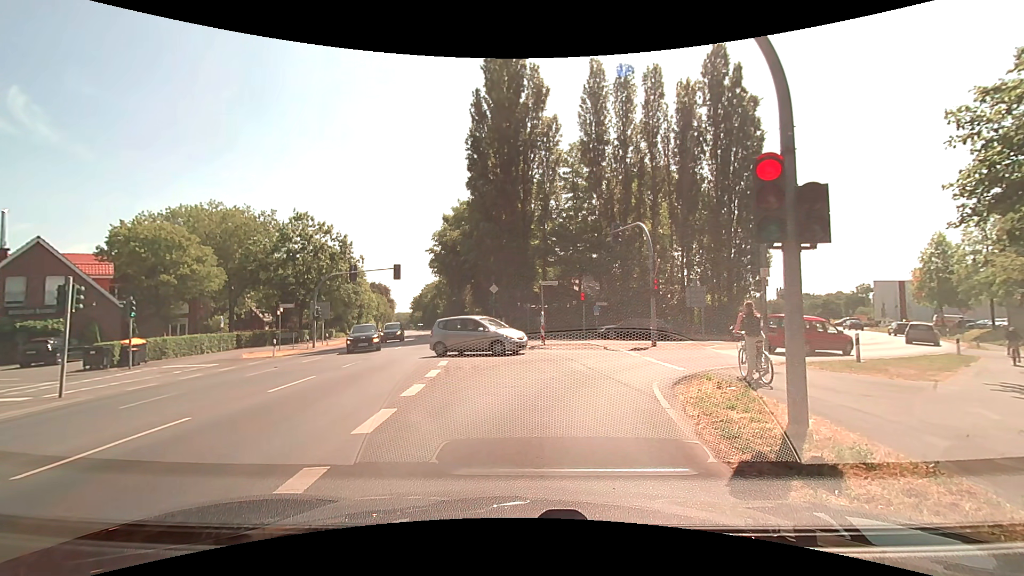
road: secondary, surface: asphalt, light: Day
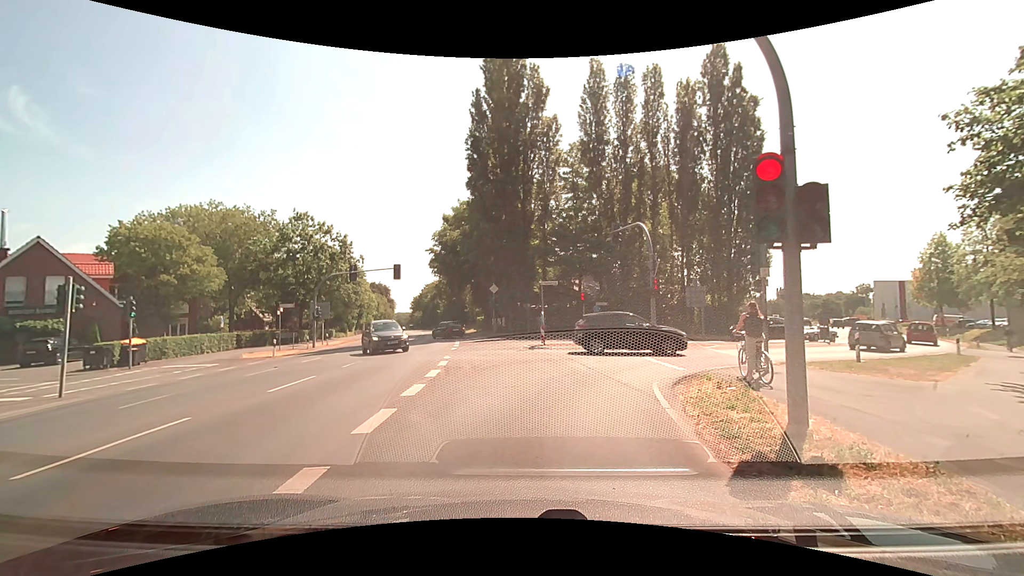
(0.0, 0.0) m; 0°
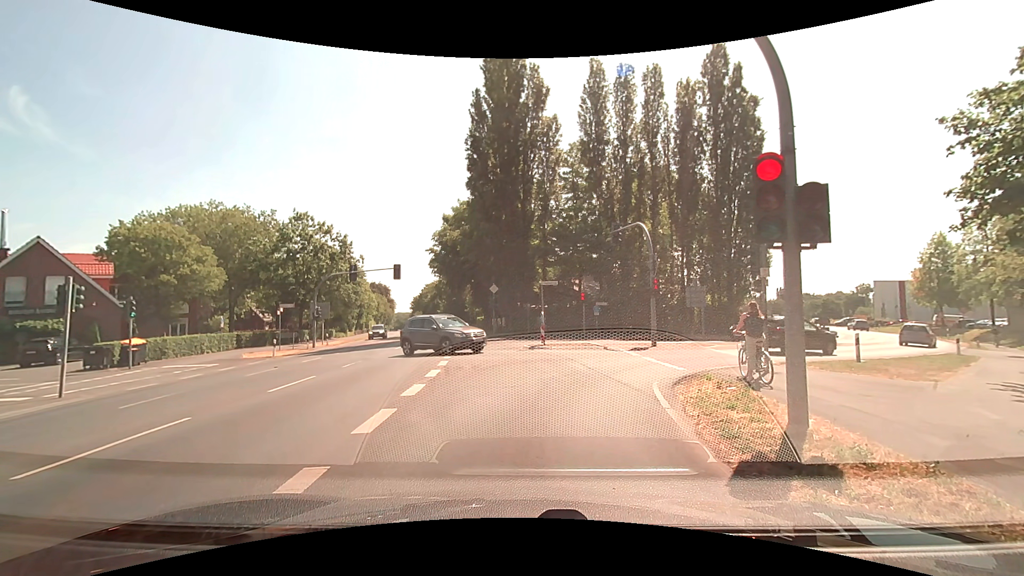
(0.0, 0.0) m; 0°
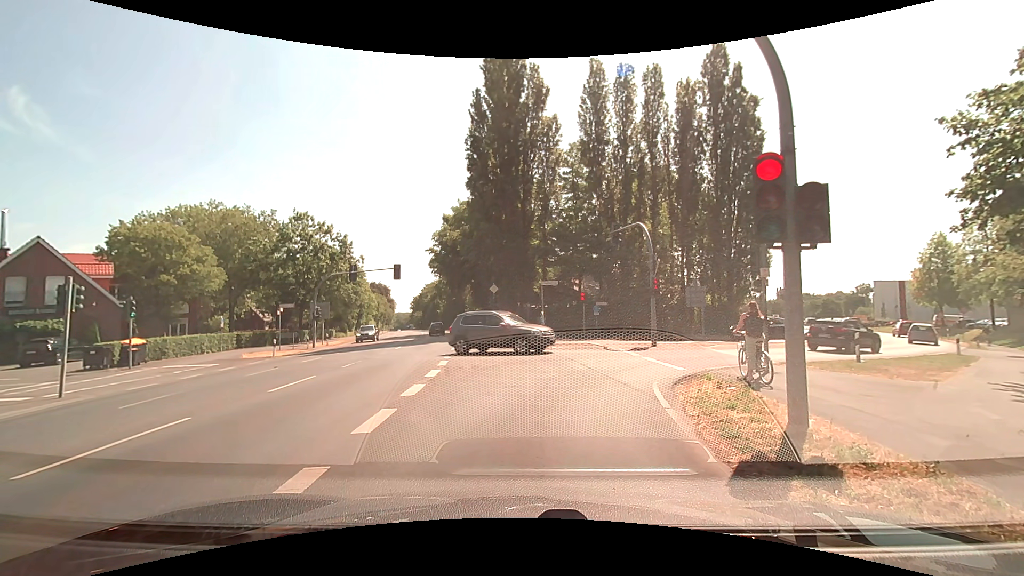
(0.0, 0.0) m; 0°
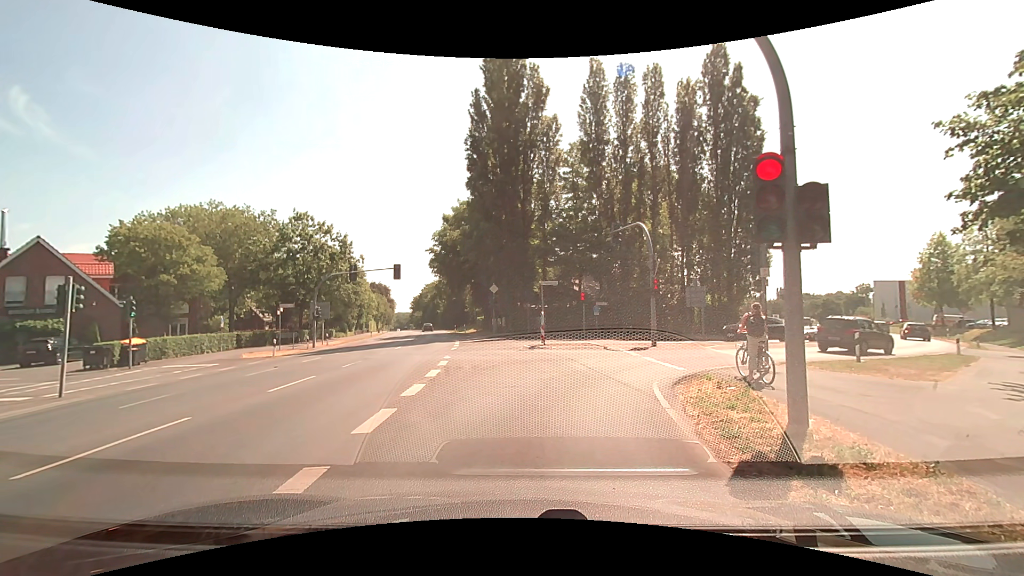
(0.0, 0.0) m; 0°
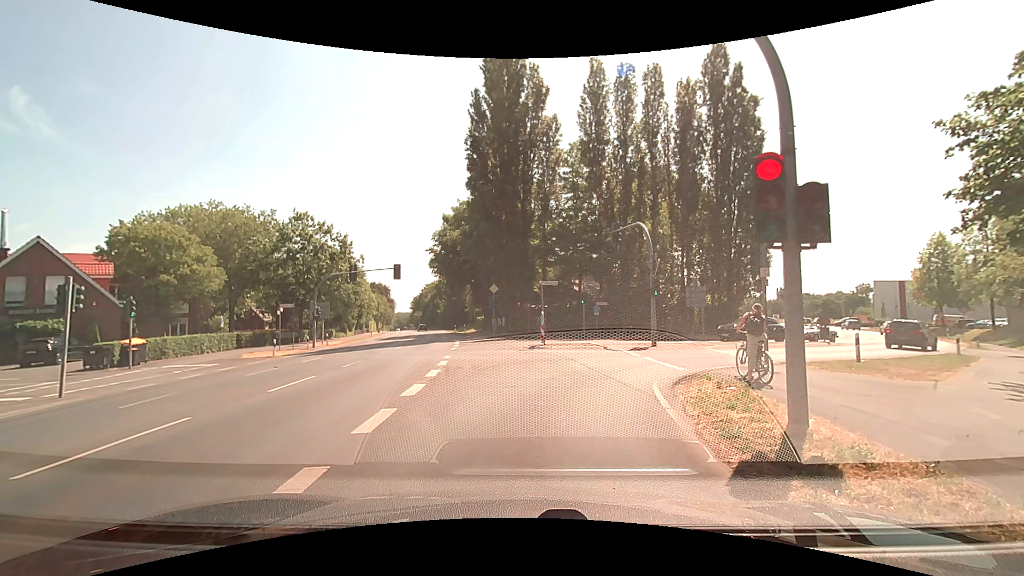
(0.0, 0.0) m; 0°
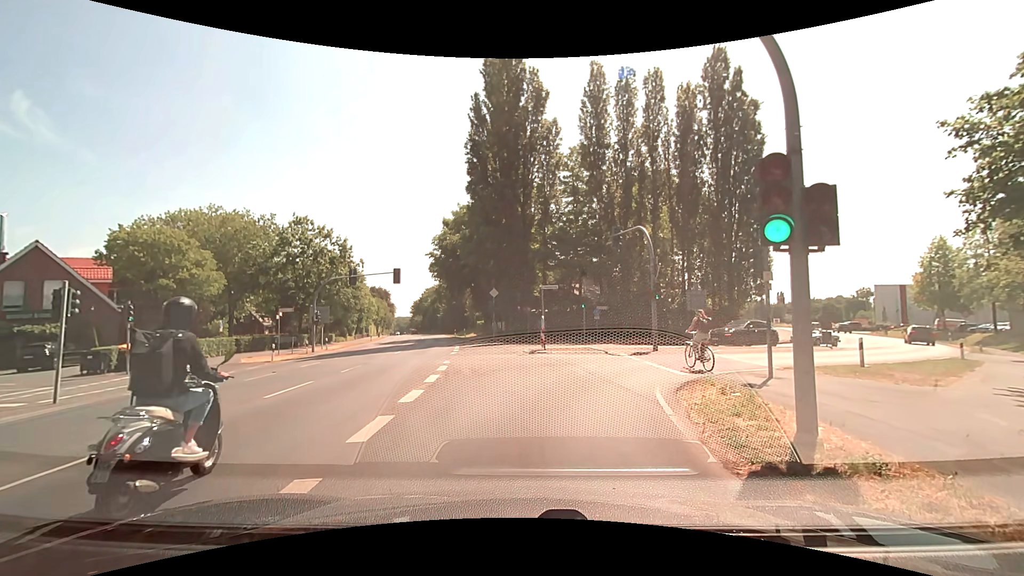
(0.0, +0.2) m; 0°
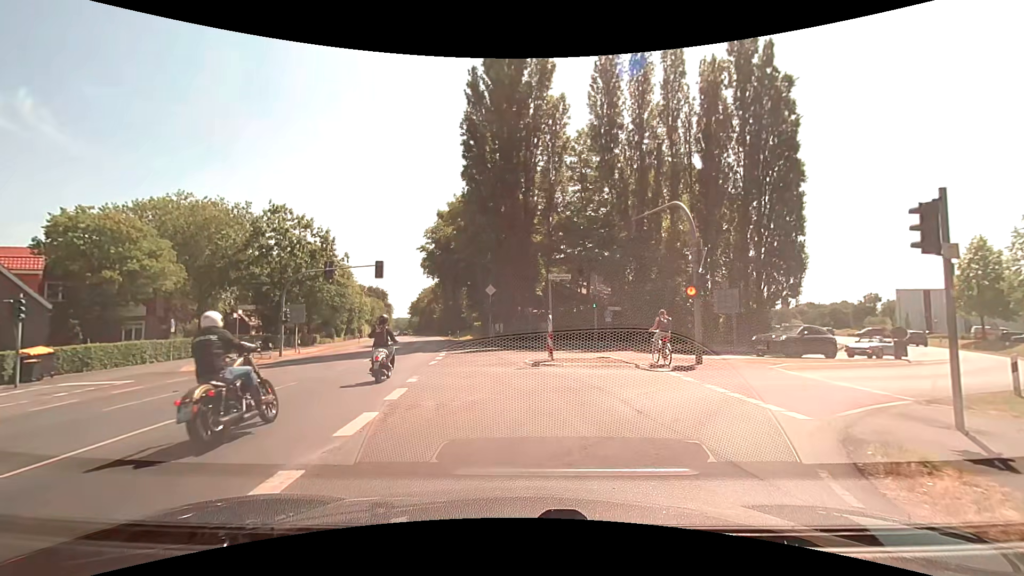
(+0.2, +5.9) m; +1°
(+1, +10) (+8, +17) (+17, +22) (+25, +28) (+32, +35) (+37, +43) (+42, +52) (+46, +61) (+50, +70) (+53, +80) m
